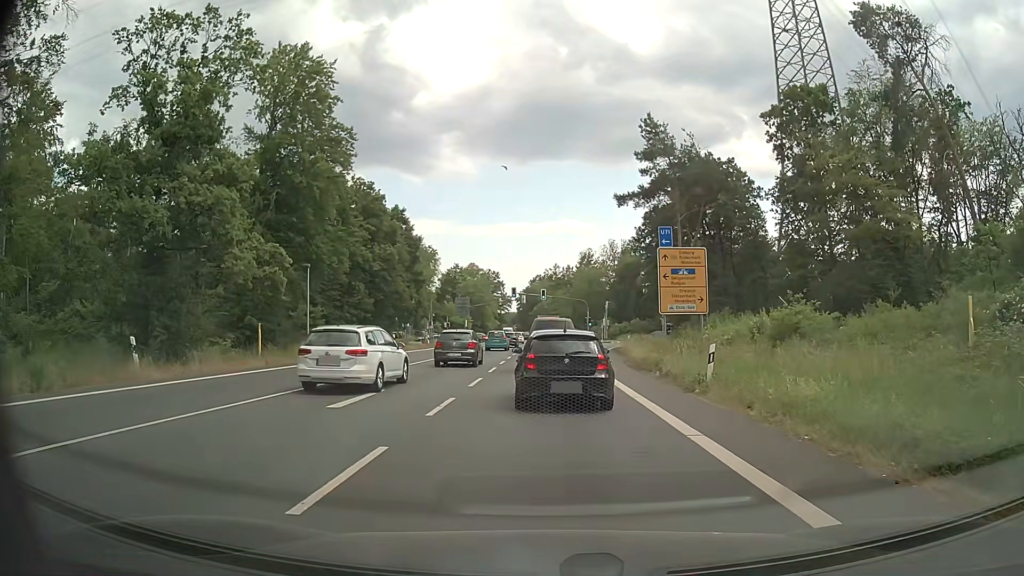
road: primary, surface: asphalt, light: Day
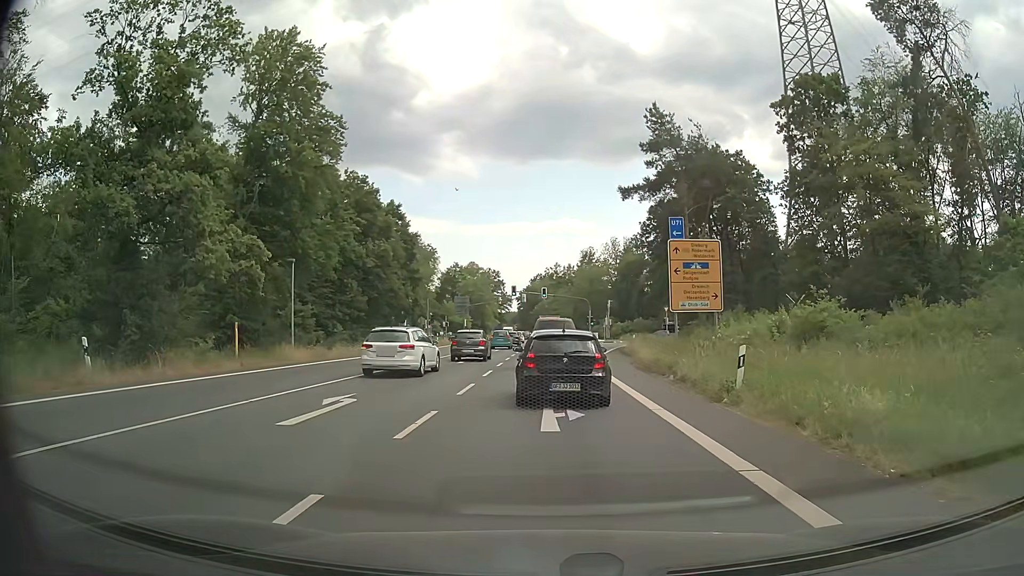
(-0.1, +2.5) m; 0°
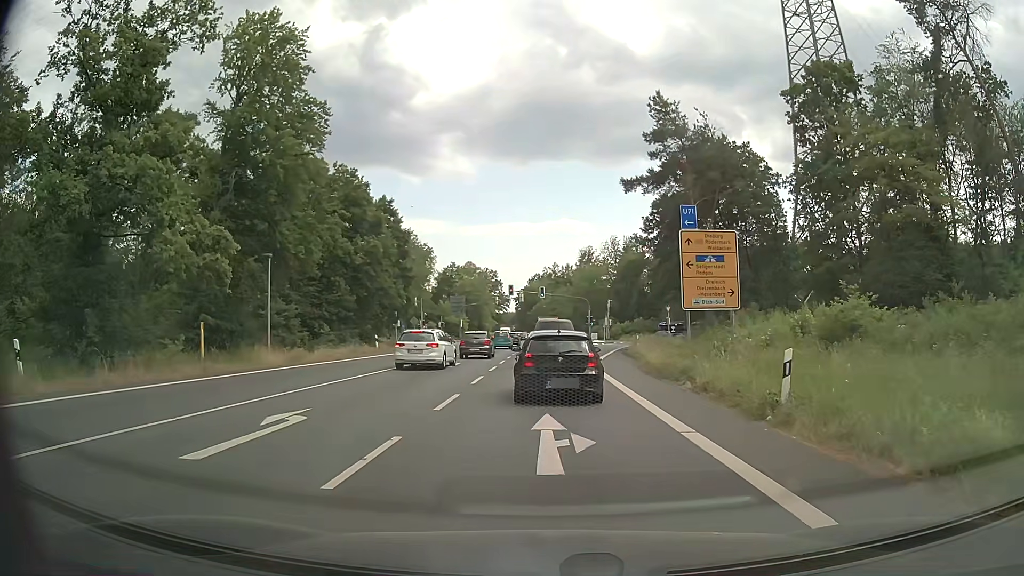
(-0.1, +2.8) m; -1°
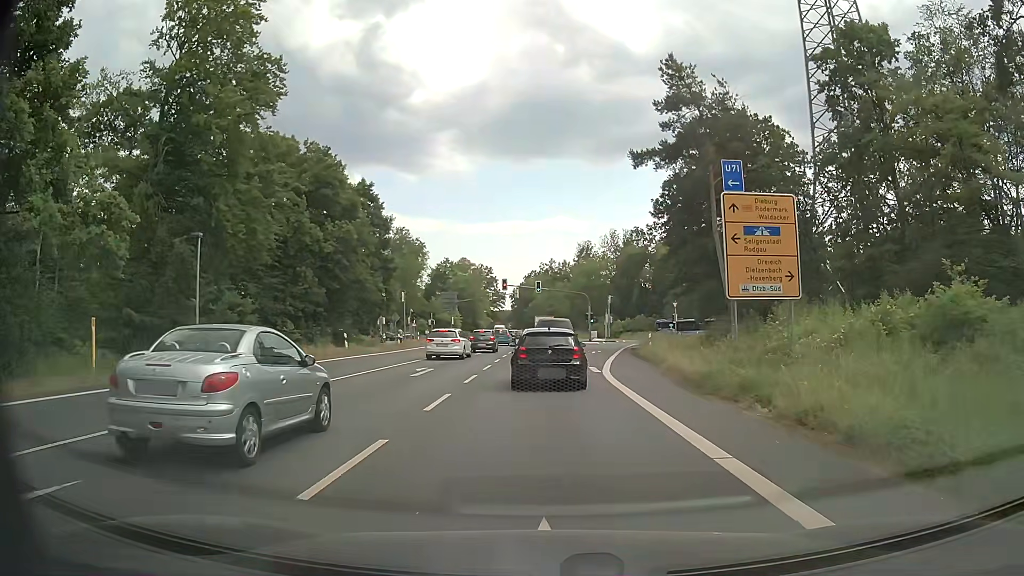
(0.0, +6.7) m; 0°
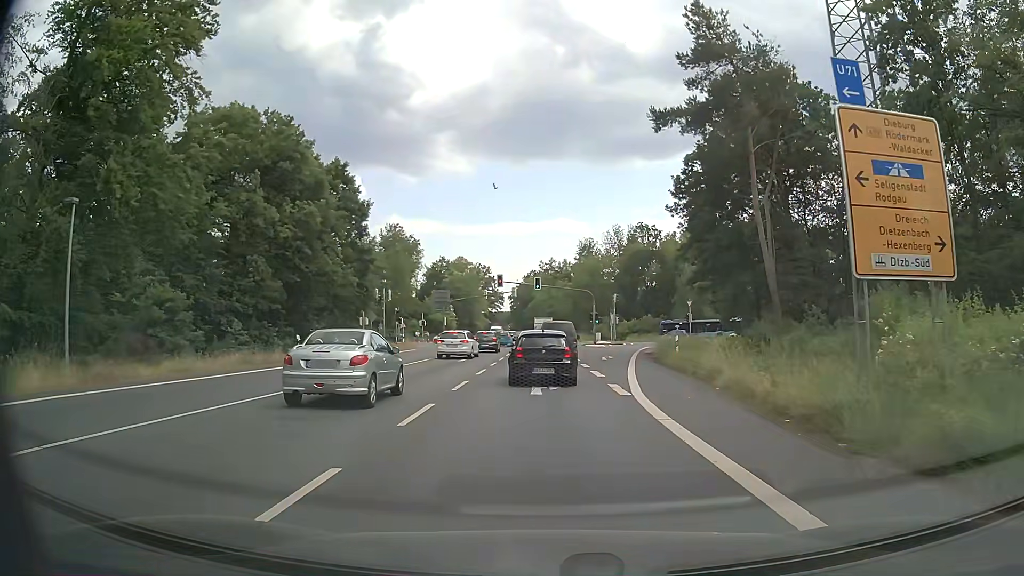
(+0.1, +8.0) m; +1°
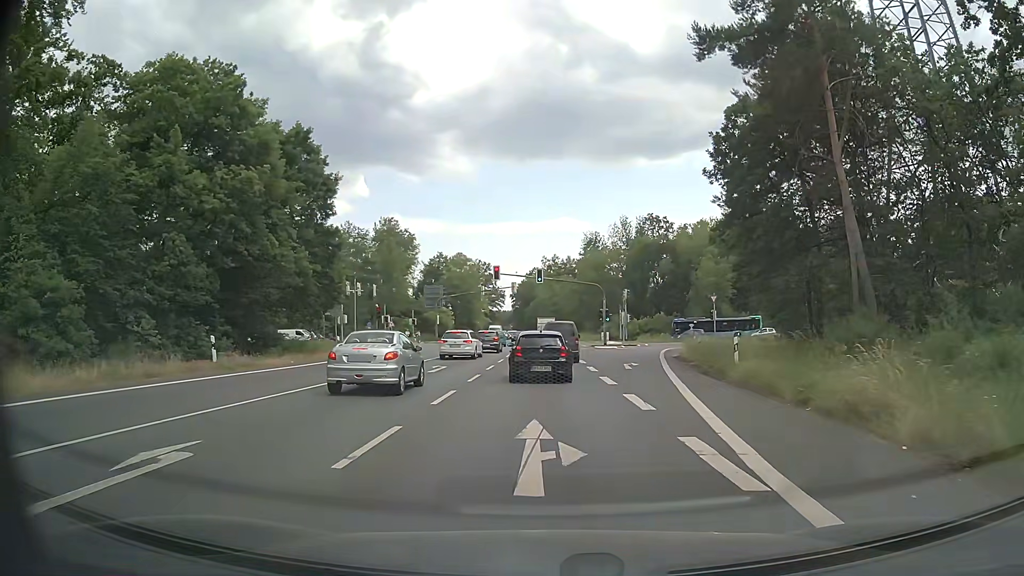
(0.0, +9.2) m; 0°
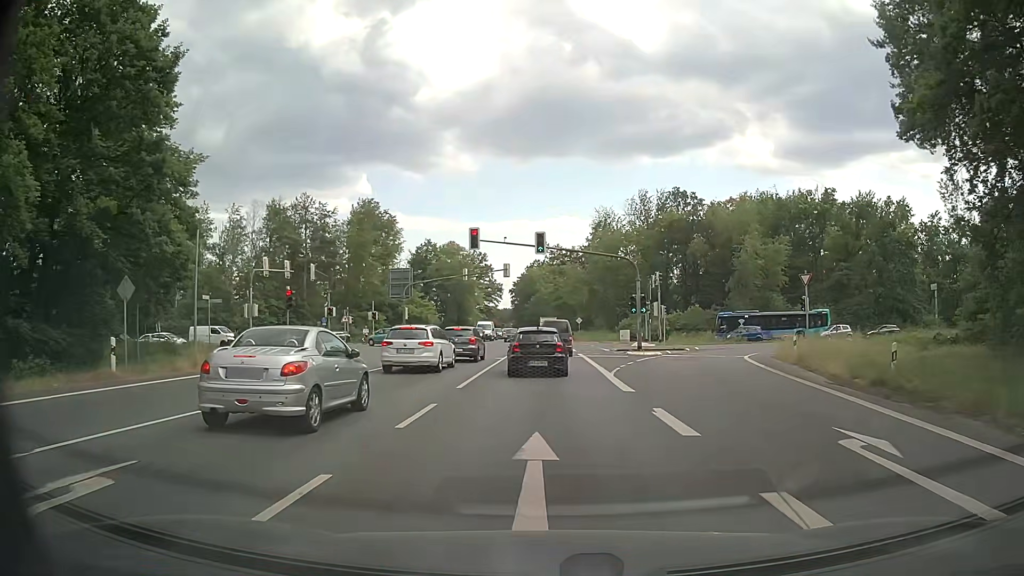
(0.0, +21.9) m; 0°
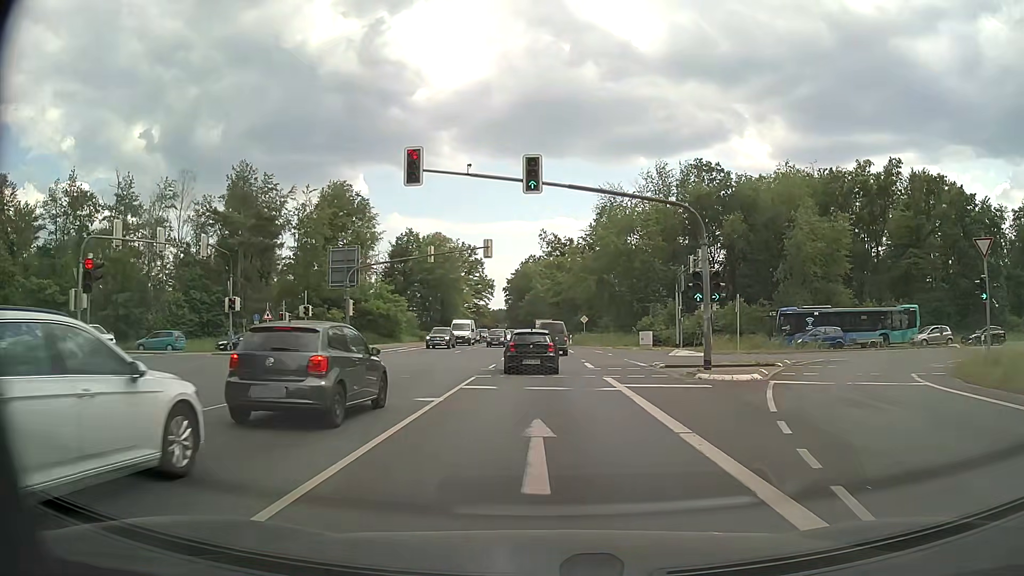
(+0.1, +18.5) m; +1°
(0, +10) (0, +20) (0, +30) (0, +40) (0, +50) (0, +60) (0, +70) (0, +80) (0, +90) (0, +100) m
